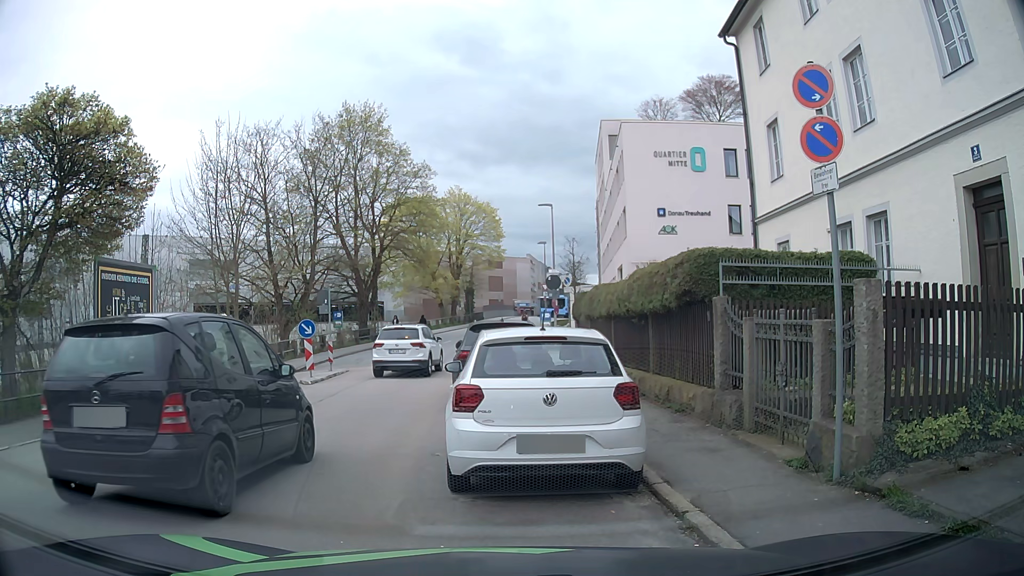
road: residential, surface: asphalt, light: Day
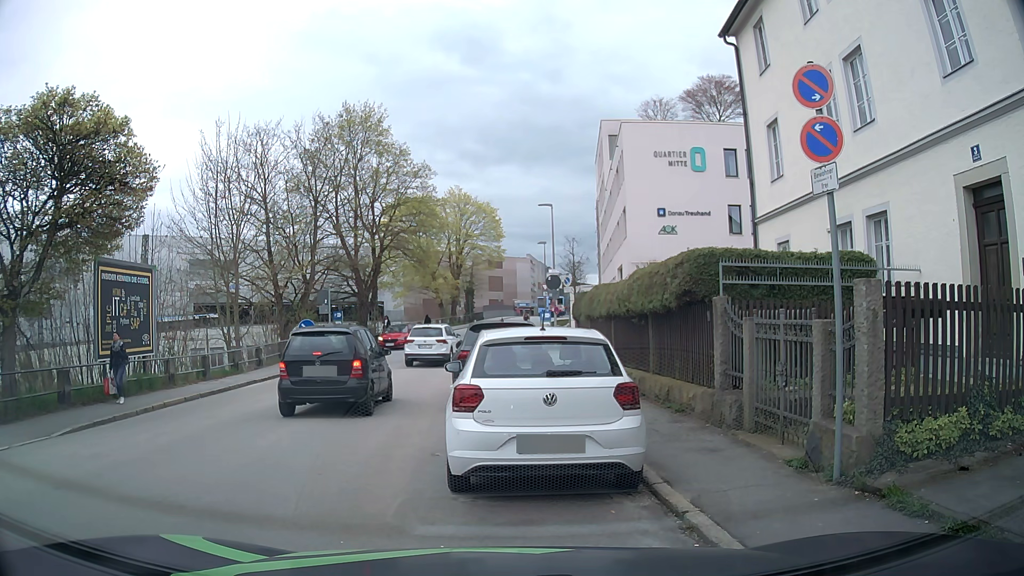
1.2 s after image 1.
(0.0, 0.0) m; 0°
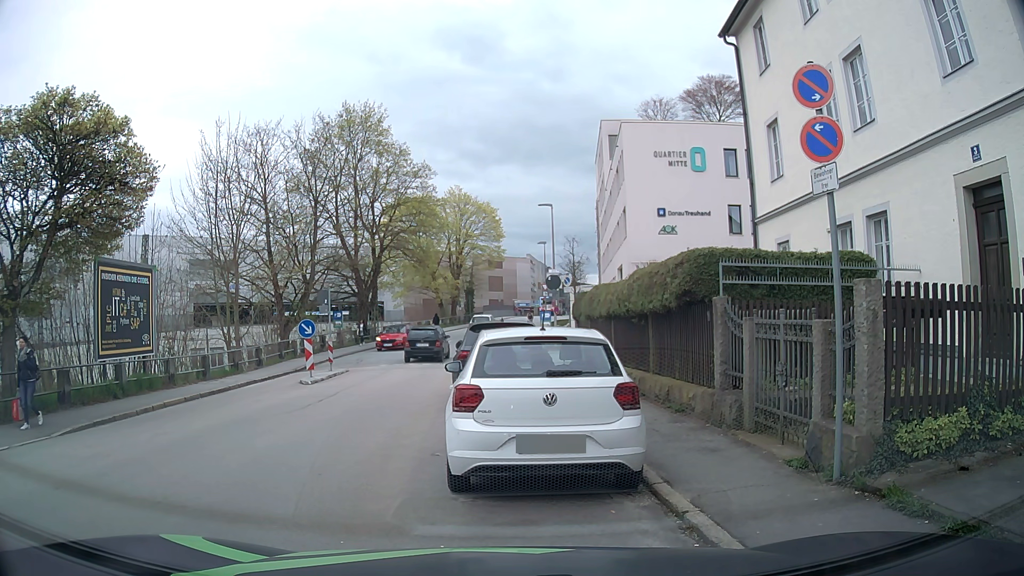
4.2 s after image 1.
(0.0, 0.0) m; 0°
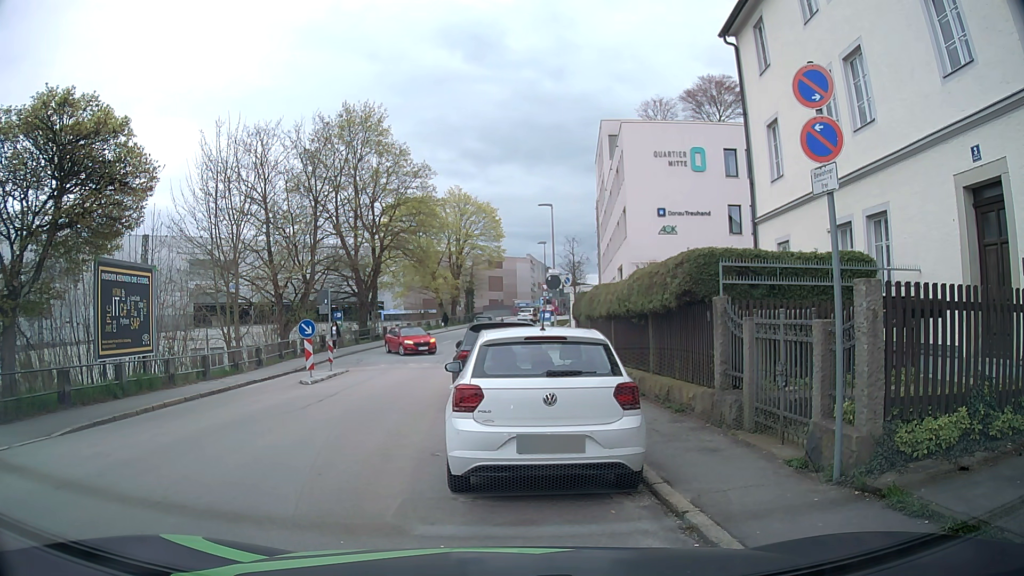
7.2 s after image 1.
(0.0, 0.0) m; 0°
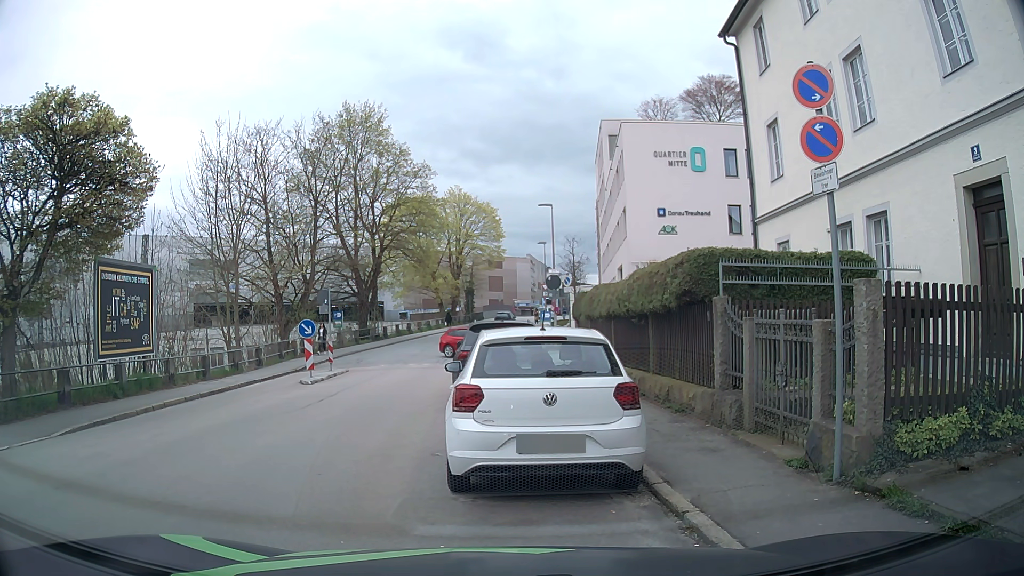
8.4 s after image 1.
(0.0, 0.0) m; 0°
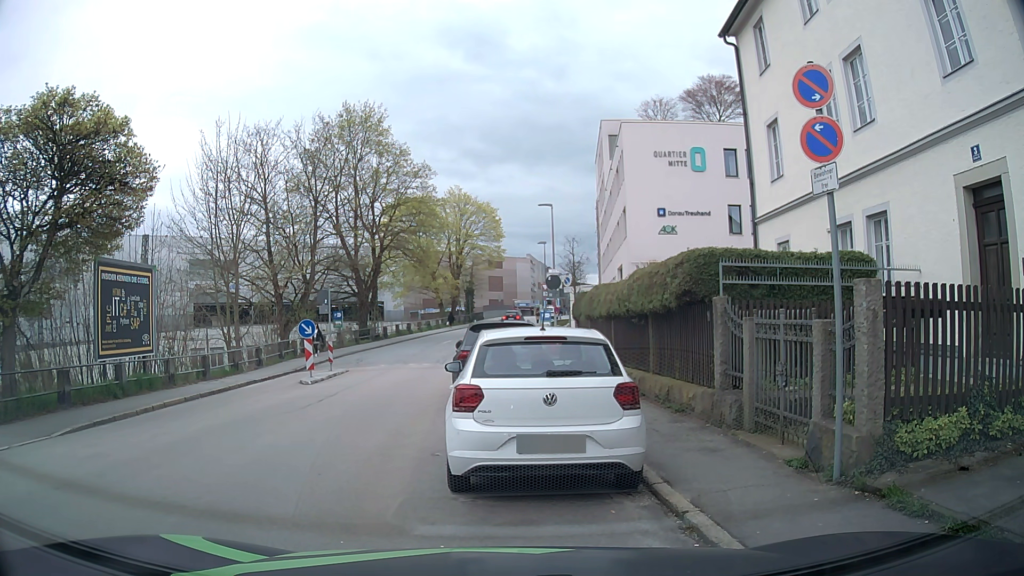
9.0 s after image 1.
(0.0, 0.0) m; 0°
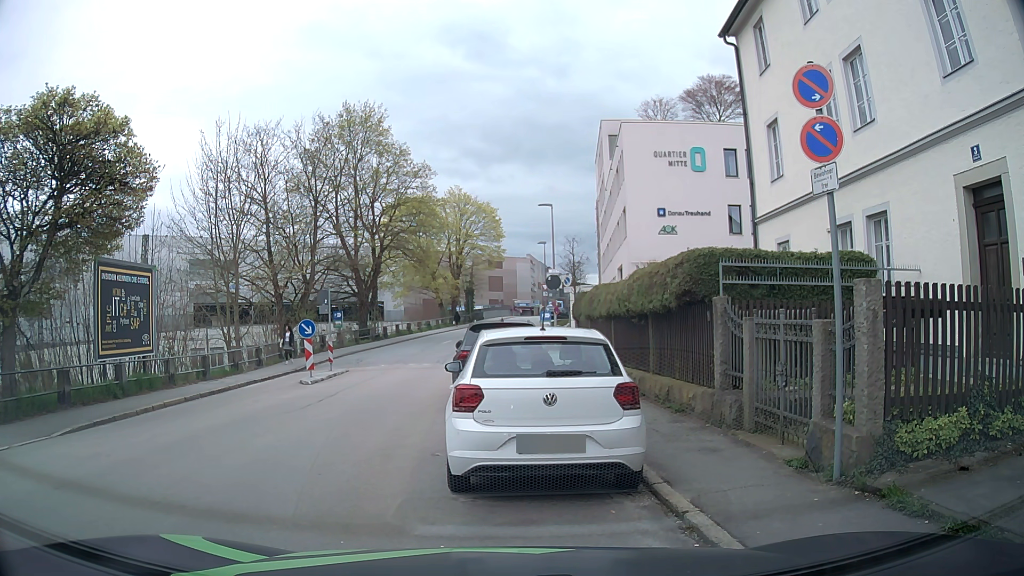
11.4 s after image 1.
(0.0, 0.0) m; 0°
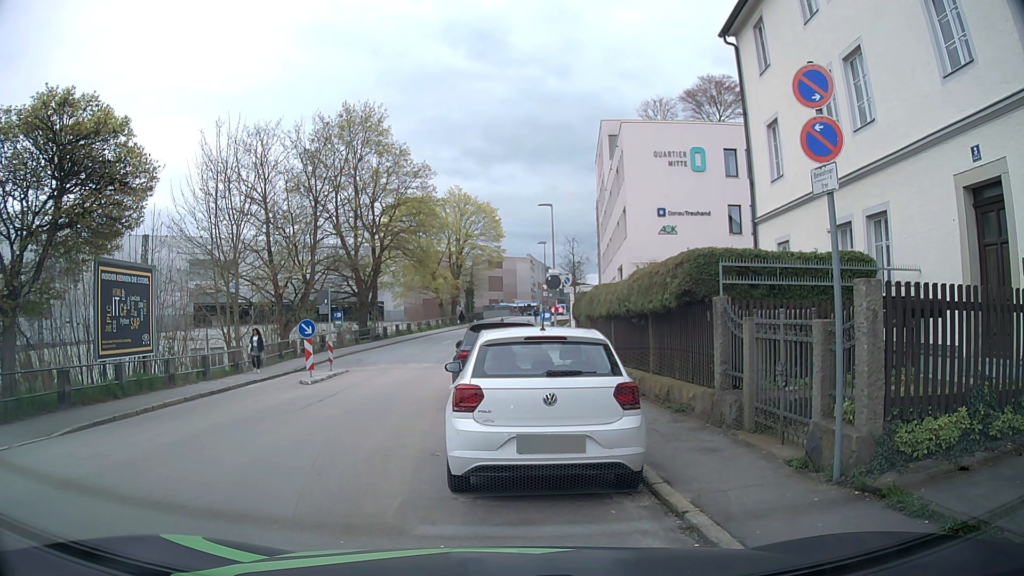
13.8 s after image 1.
(0.0, 0.0) m; 0°
